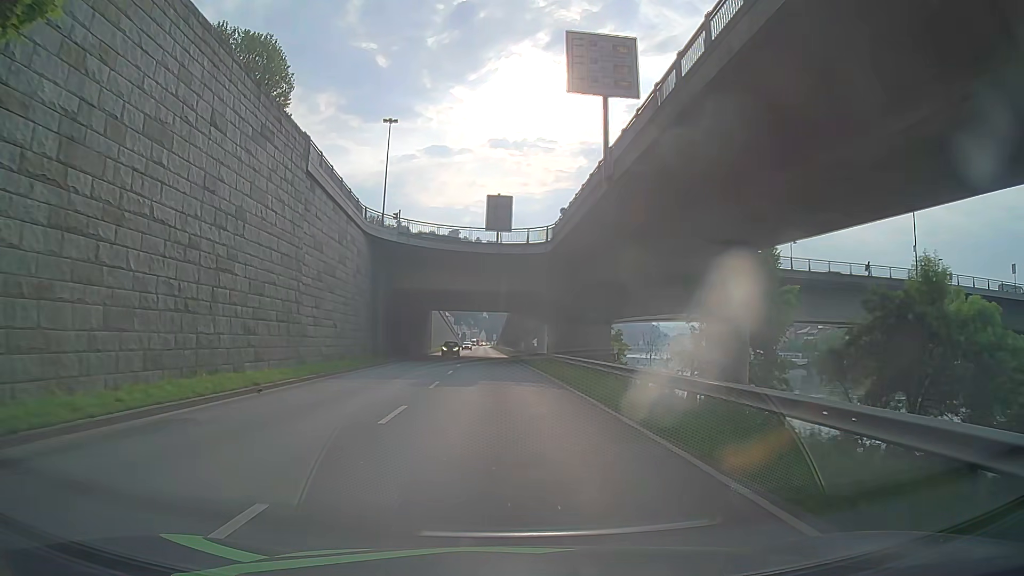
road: primary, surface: asphalt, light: Day
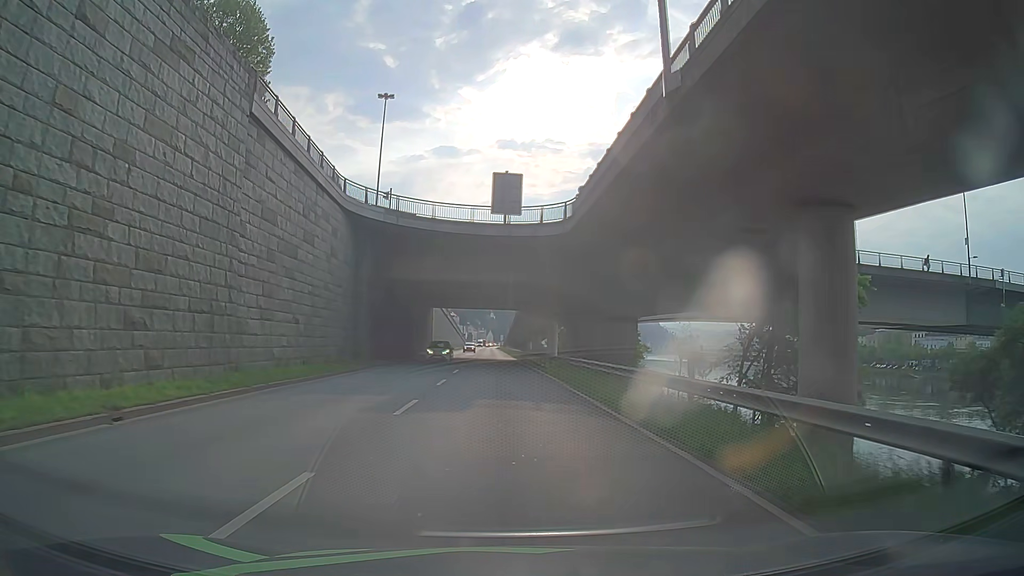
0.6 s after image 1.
(-0.1, +7.6) m; -1°
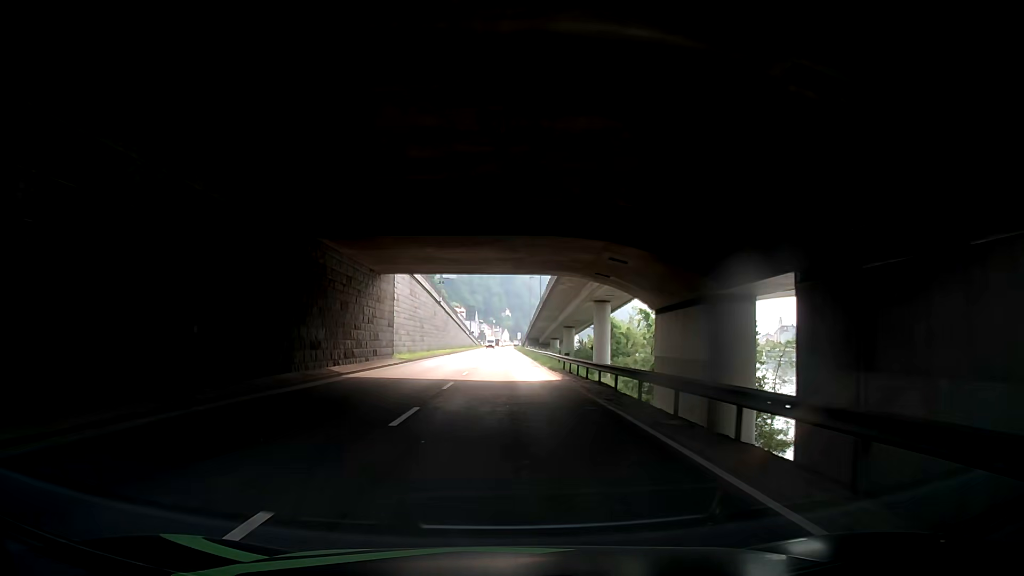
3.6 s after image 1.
(-0.3, +38.0) m; -2°
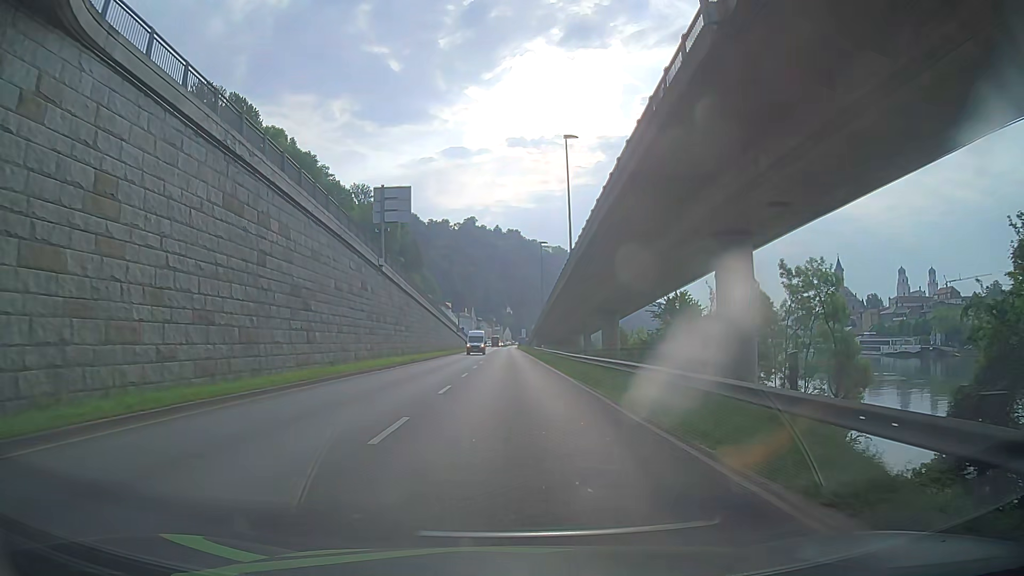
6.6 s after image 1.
(+1.5, +38.1) m; +1°
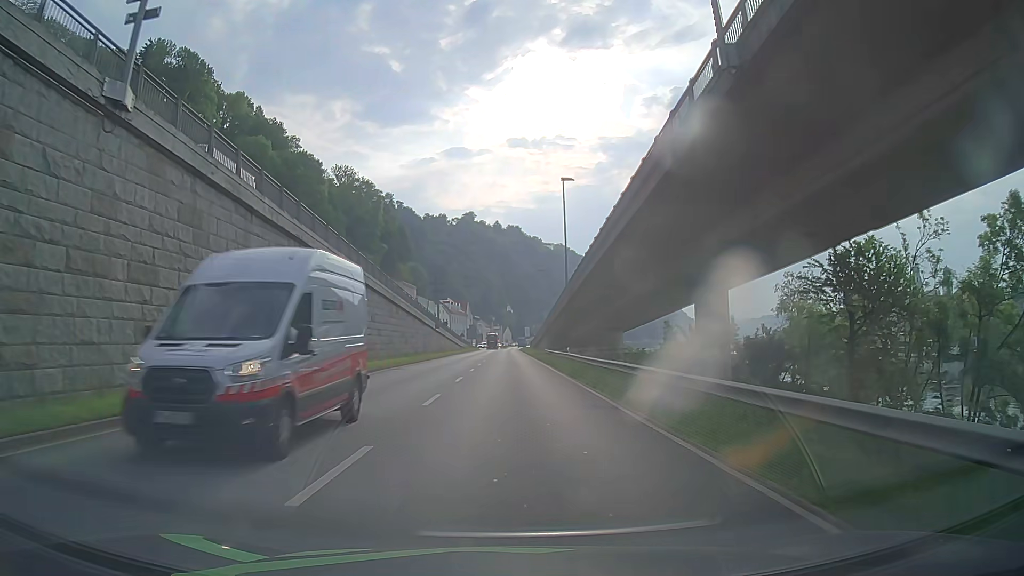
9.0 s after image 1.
(-0.4, +30.6) m; -1°
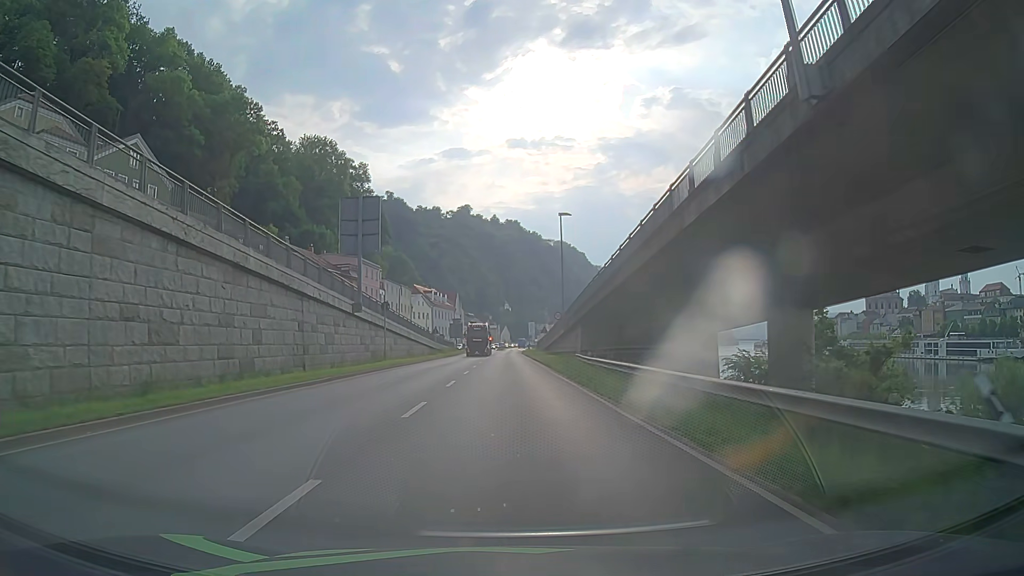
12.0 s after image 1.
(+0.1, +38.2) m; 0°
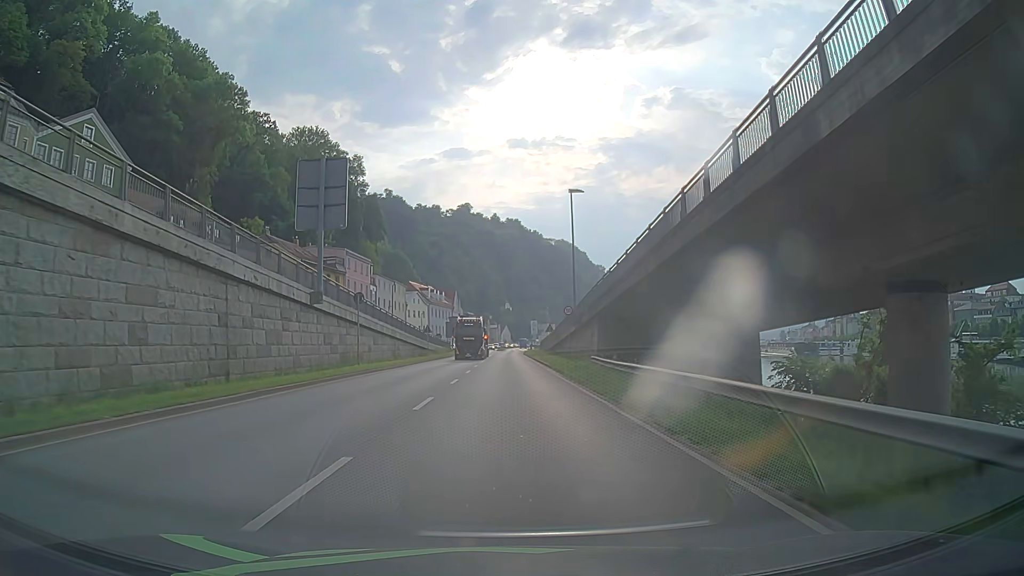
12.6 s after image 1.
(0.0, +7.6) m; 0°
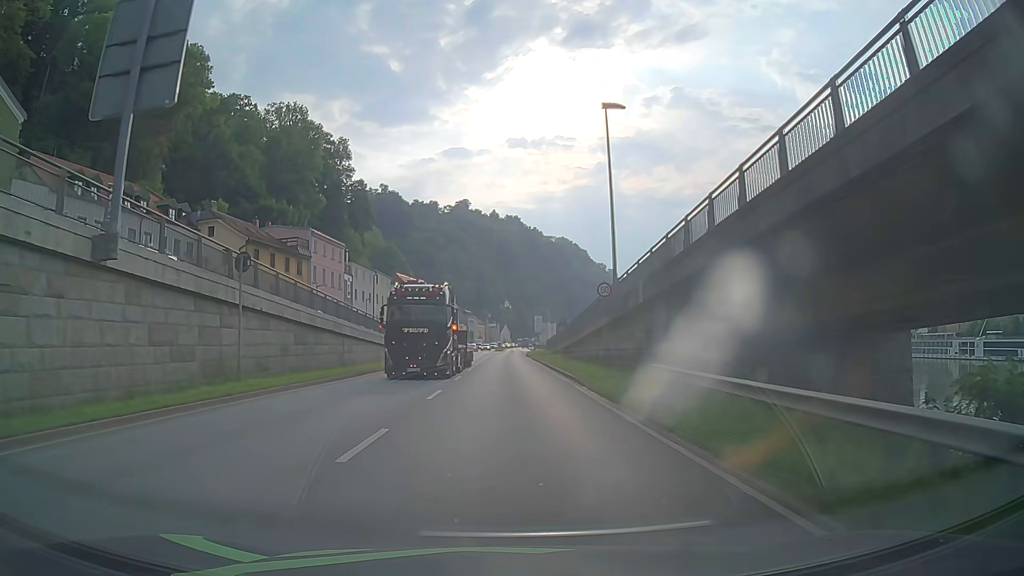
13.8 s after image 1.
(+0.1, +15.3) m; 0°
(0, +10) (0, +20) (0, +30) (0, +40) (0, +50) (0, +60) (0, +70) (0, +80) (0, +90) (0, +100) m
